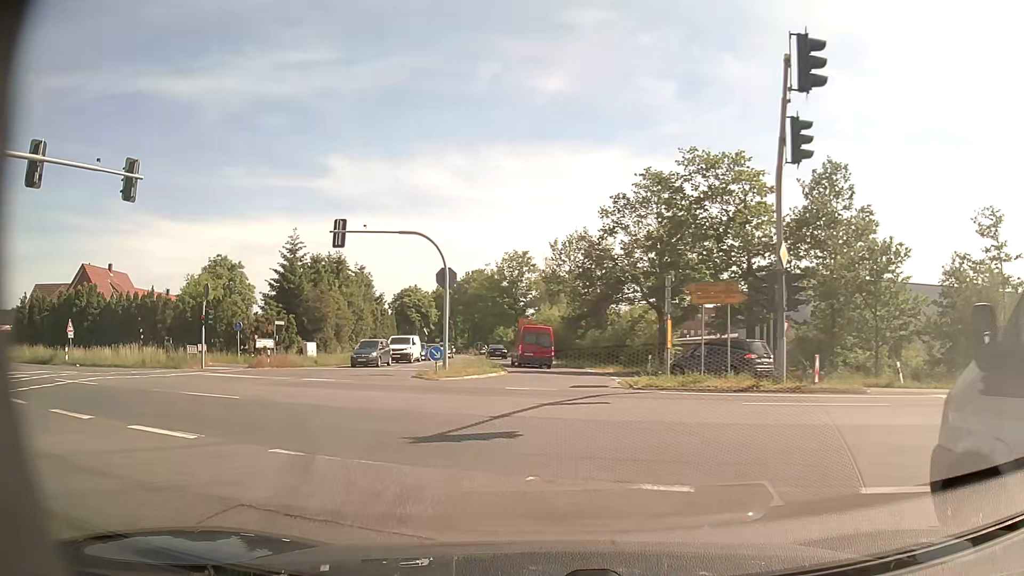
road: tertiary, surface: asphalt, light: Day
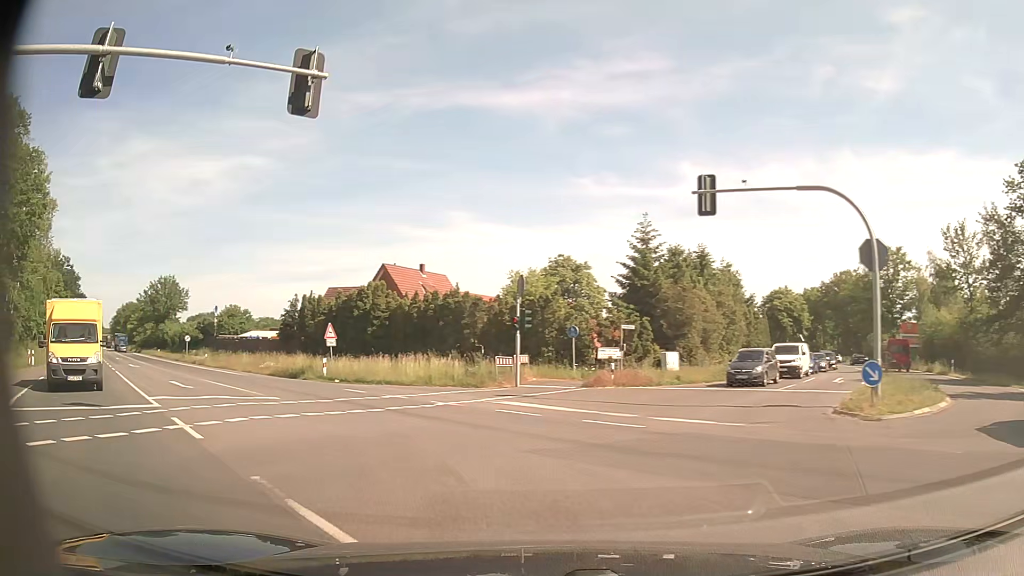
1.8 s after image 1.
(-2.7, +10.1) m; -31°
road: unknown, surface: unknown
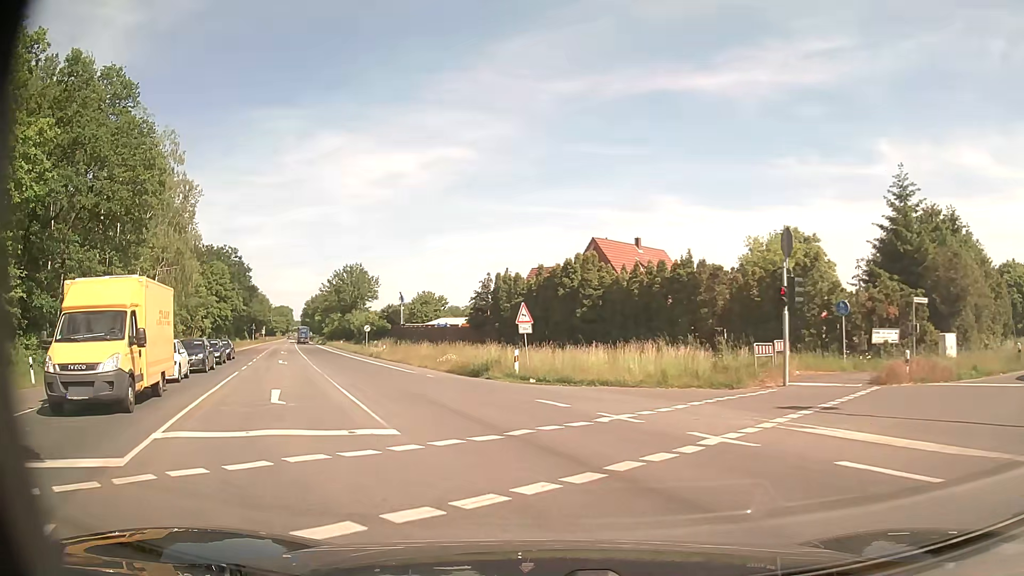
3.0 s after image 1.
(-1.5, +8.6) m; -17°
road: secondary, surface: asphalt
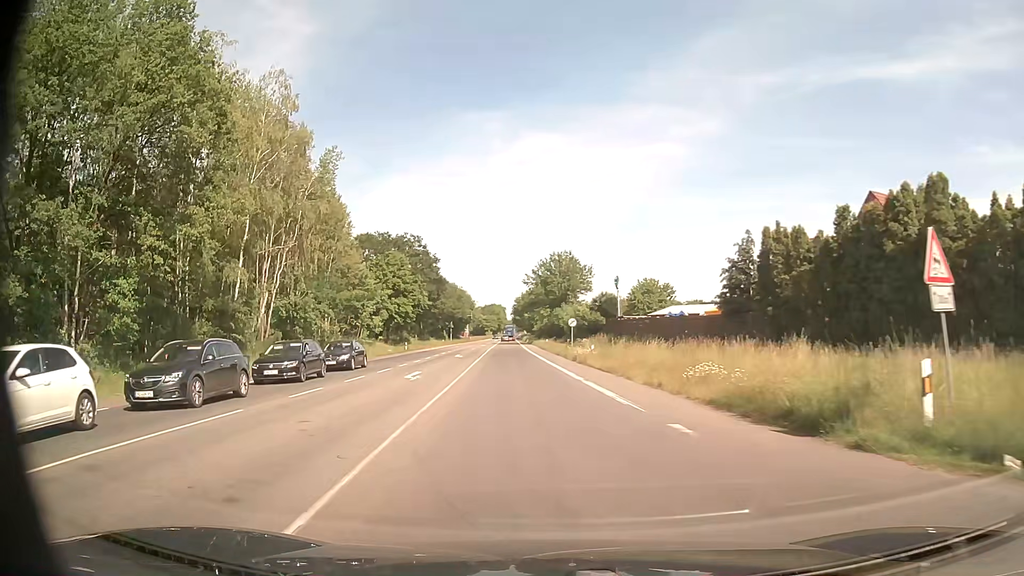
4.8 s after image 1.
(-2.9, +16.4) m; -19°
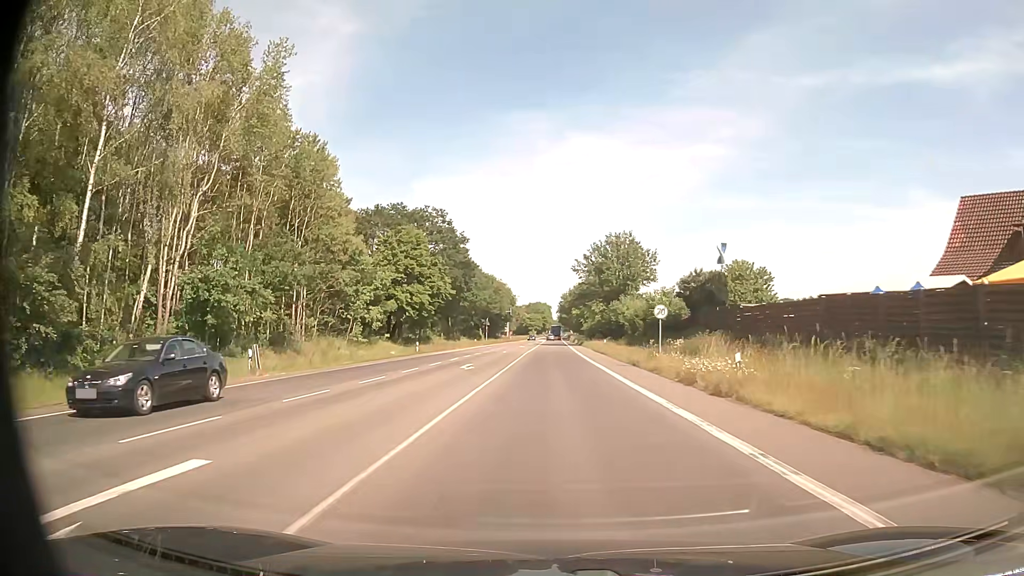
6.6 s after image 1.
(-0.9, +21.0) m; -3°
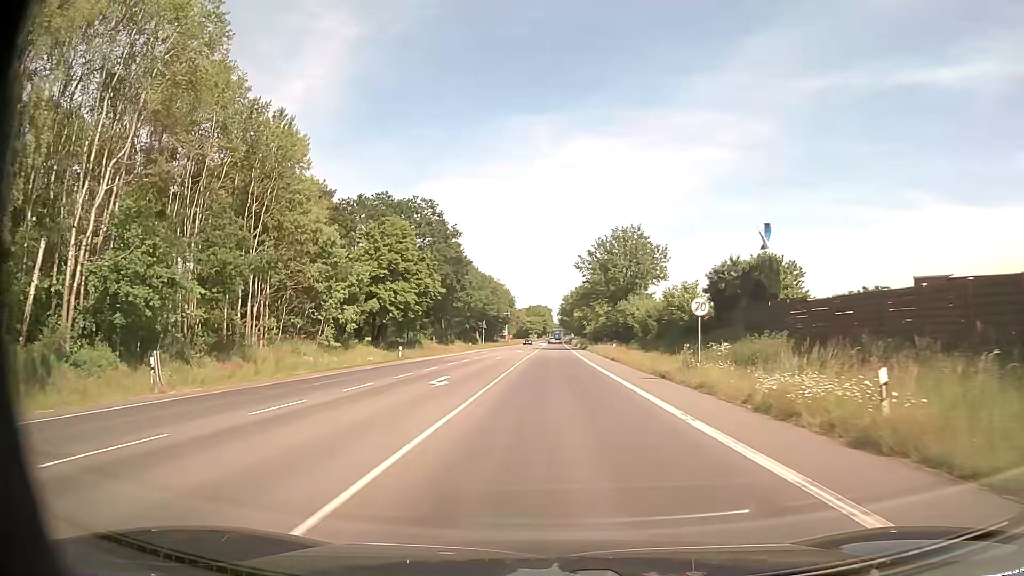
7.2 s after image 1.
(0.0, +7.9) m; 0°
